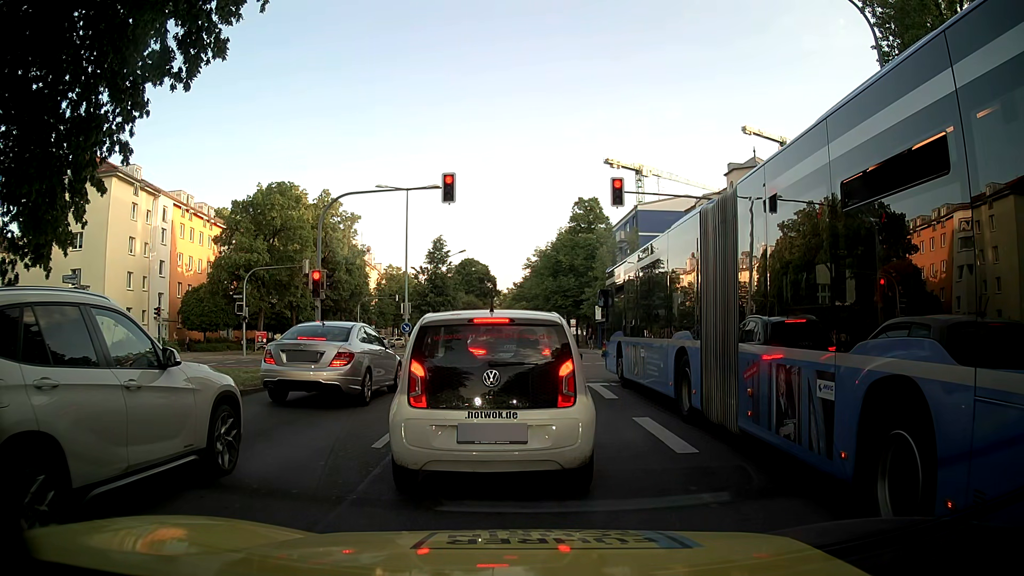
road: secondary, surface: asphalt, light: Day
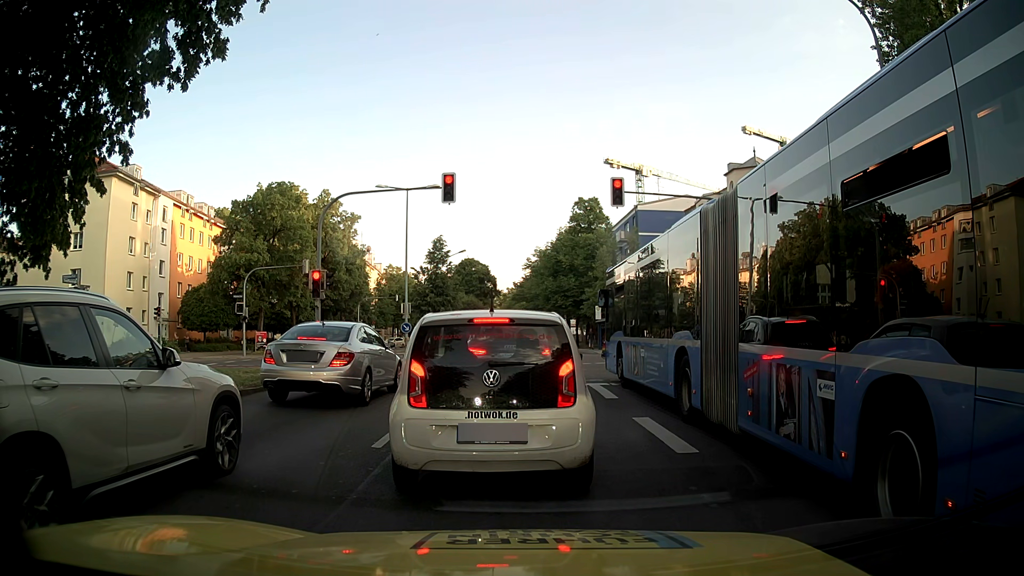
(0.0, 0.0) m; 0°
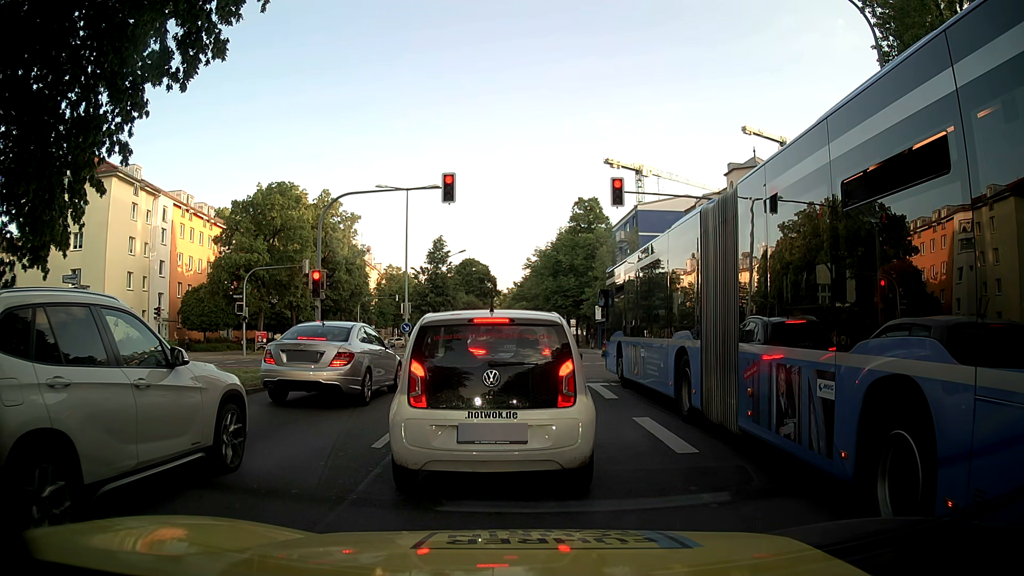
(0.0, 0.0) m; 0°
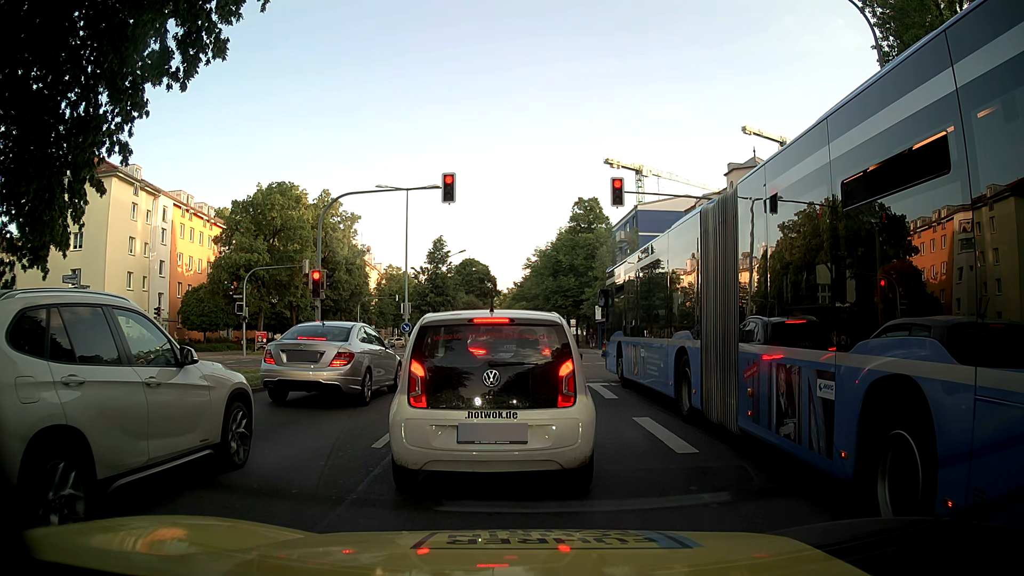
(0.0, 0.0) m; 0°
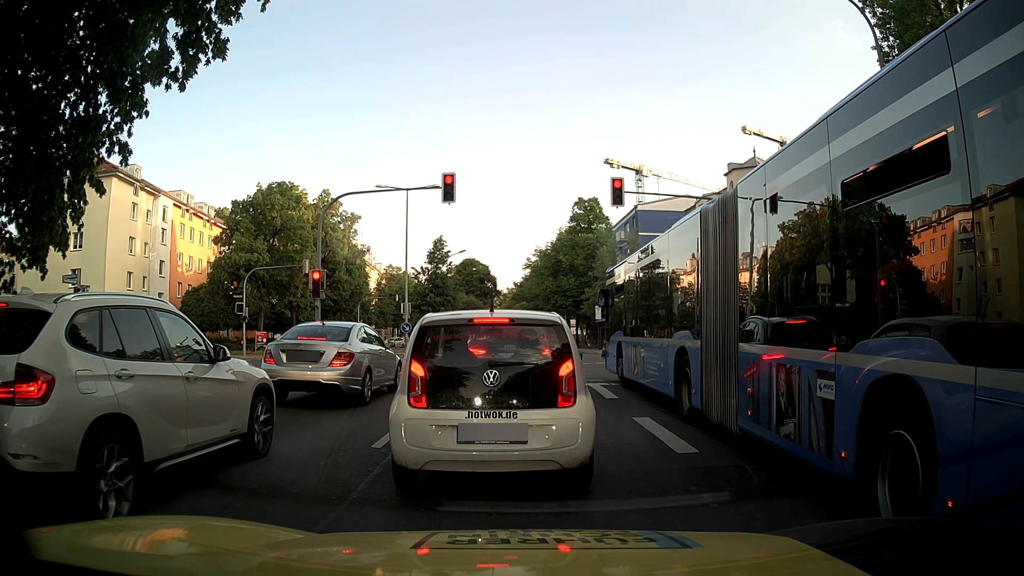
(0.0, 0.0) m; 0°
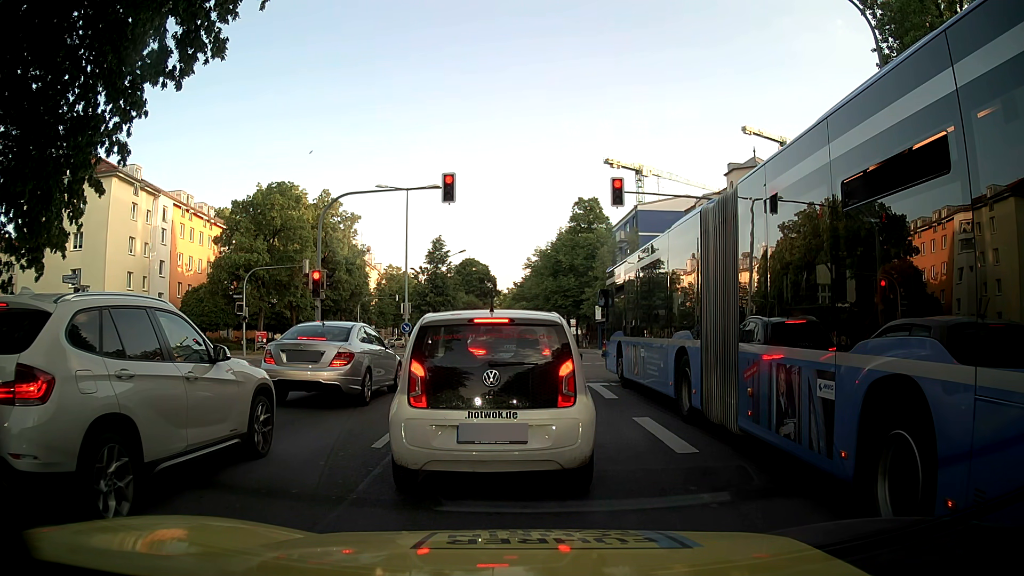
(0.0, 0.0) m; 0°
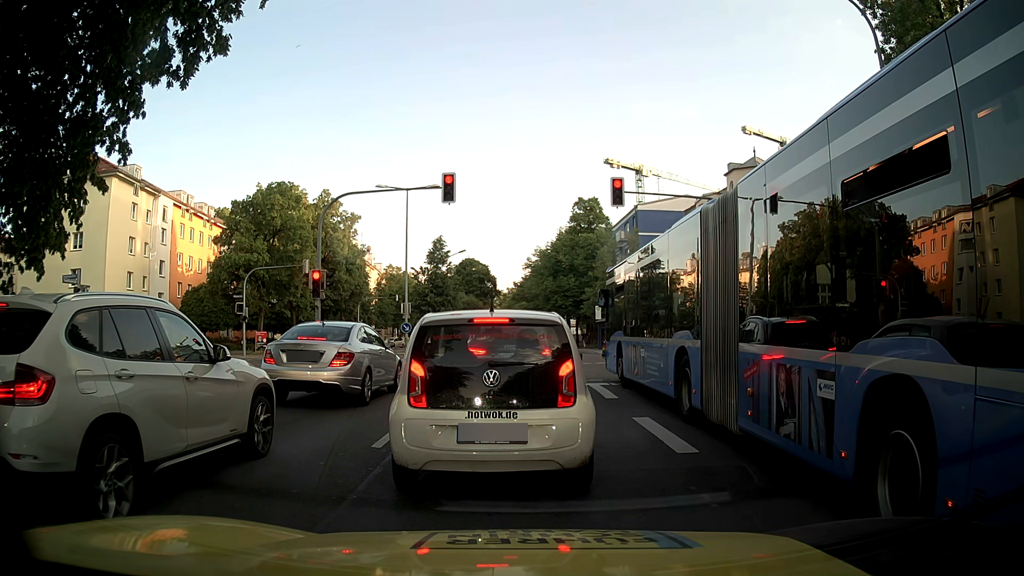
(0.0, 0.0) m; 0°
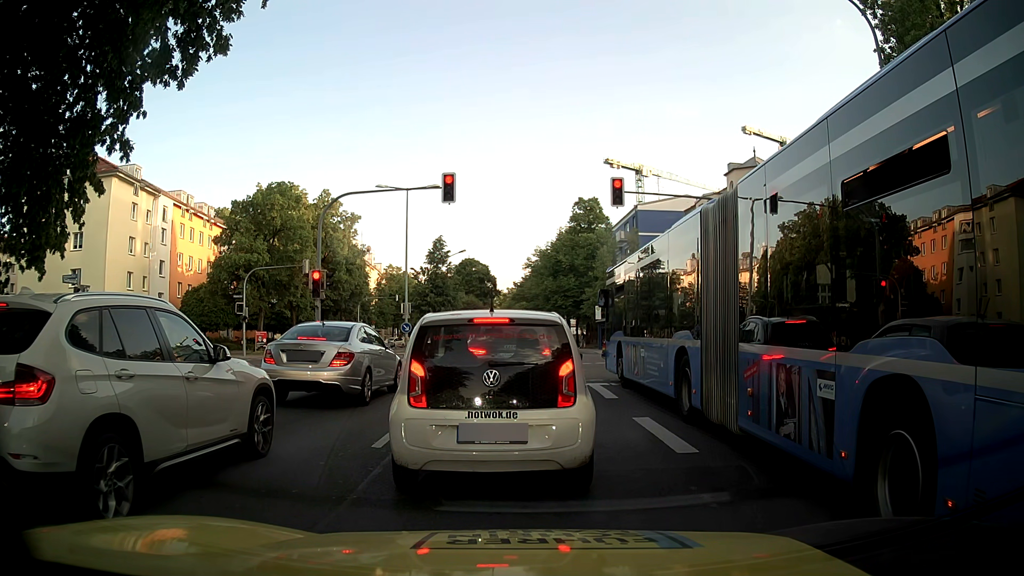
(0.0, 0.0) m; 0°
(0, +10) (0, +20) (-1, +30) (-1, +40) (-2, +50) (-2, +60) (-2, +70) (-3, +80) (-3, +90) (-3, +100) m
